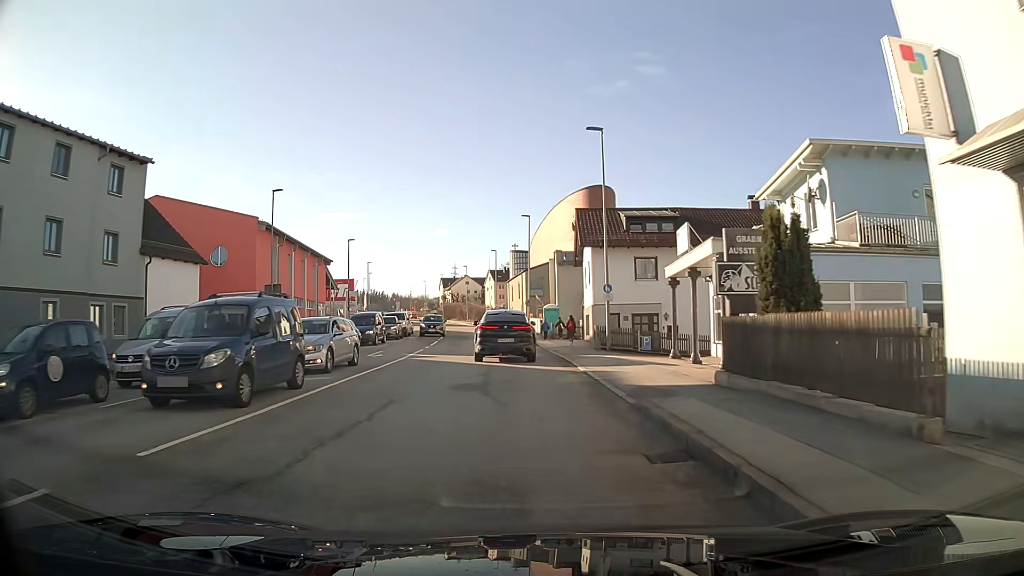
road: tertiary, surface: asphalt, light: Day
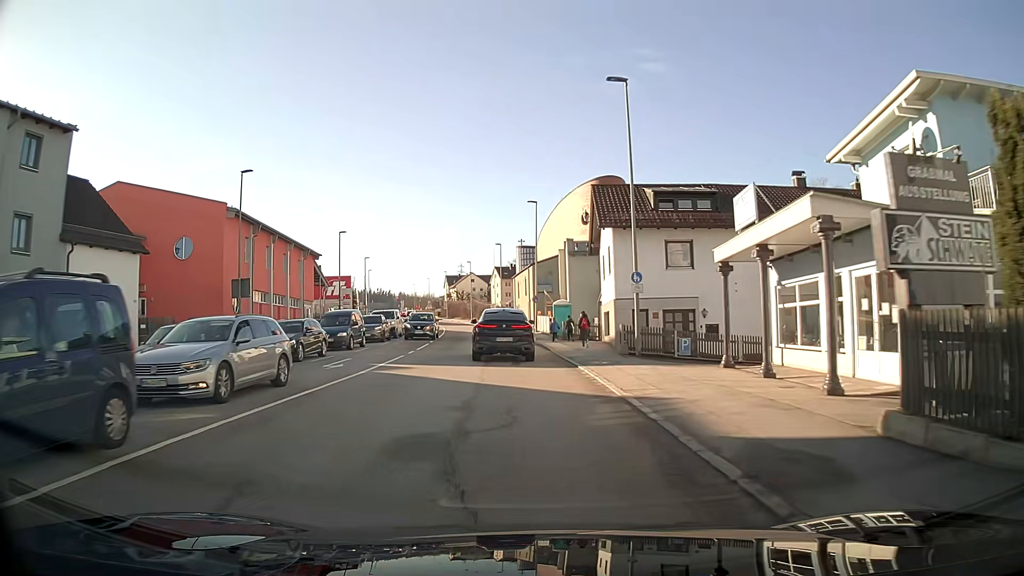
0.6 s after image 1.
(0.0, +6.4) m; -1°
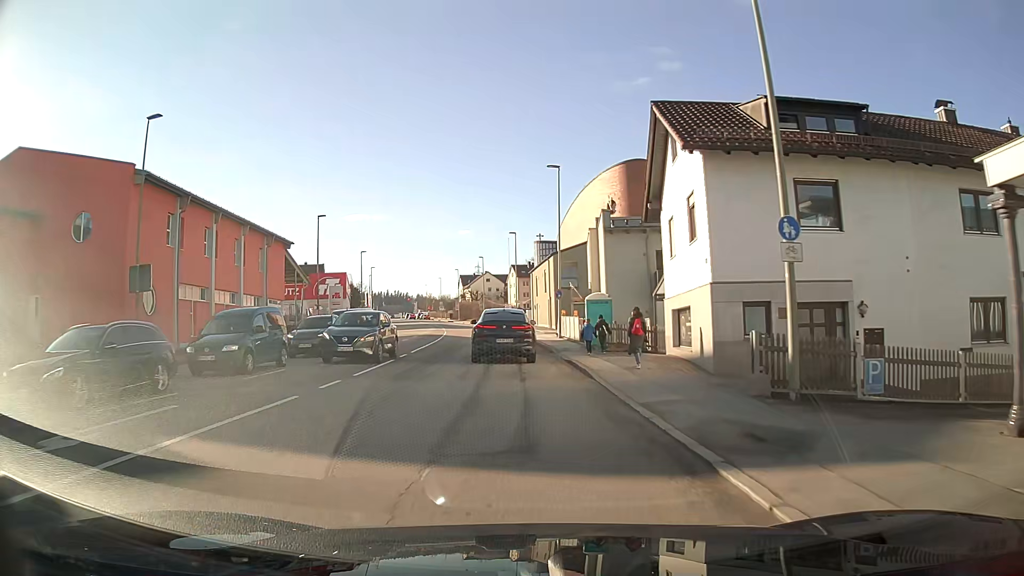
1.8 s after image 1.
(-0.2, +12.9) m; -1°
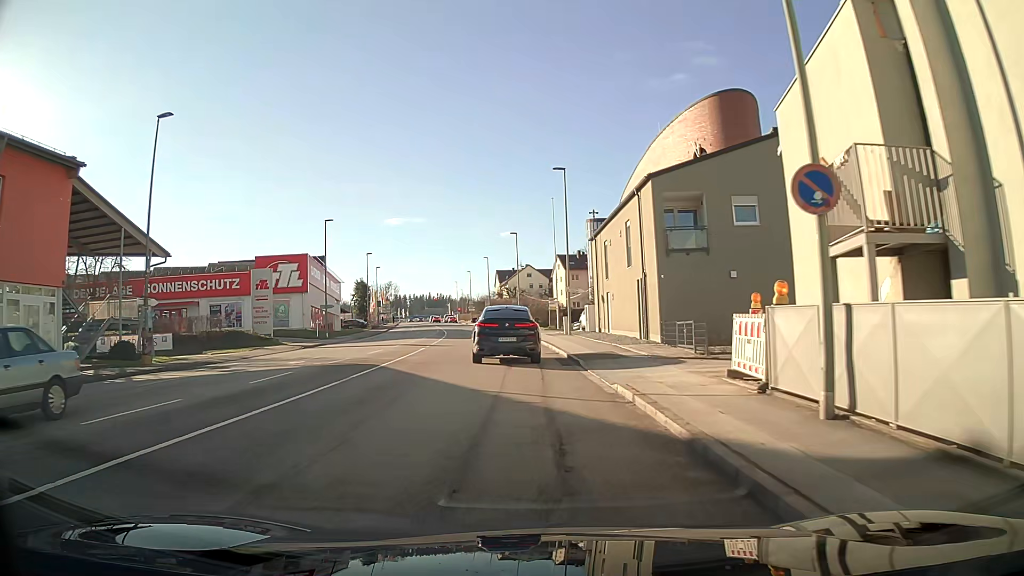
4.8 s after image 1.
(-1.1, +32.3) m; -4°
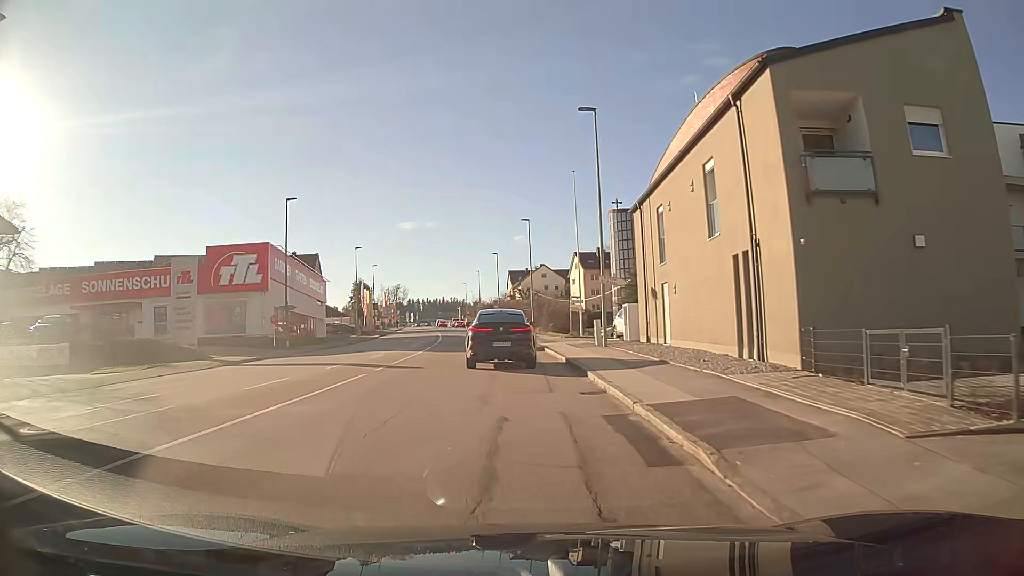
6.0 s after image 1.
(-0.1, +12.7) m; -1°
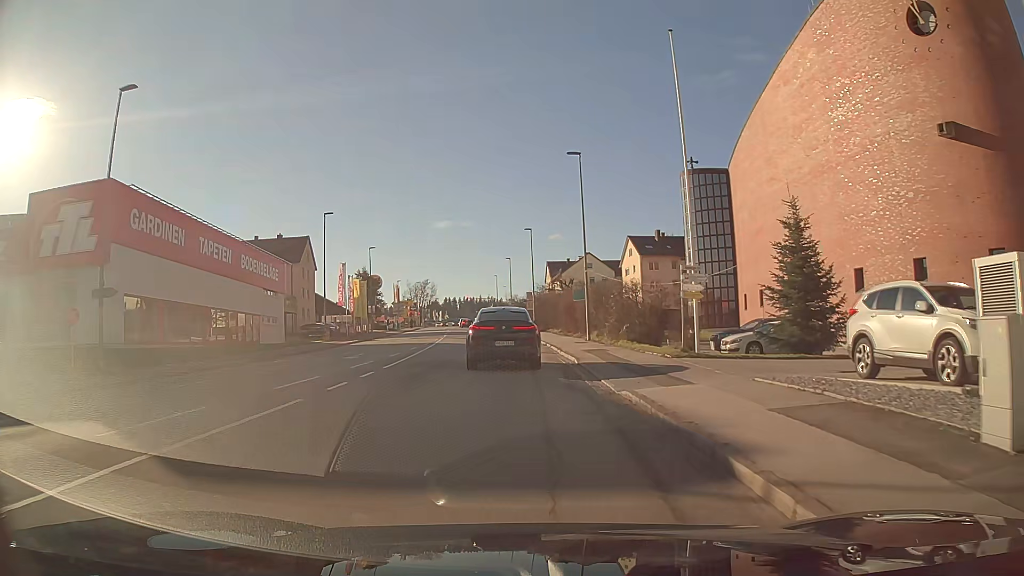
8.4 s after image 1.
(-0.7, +24.7) m; -3°
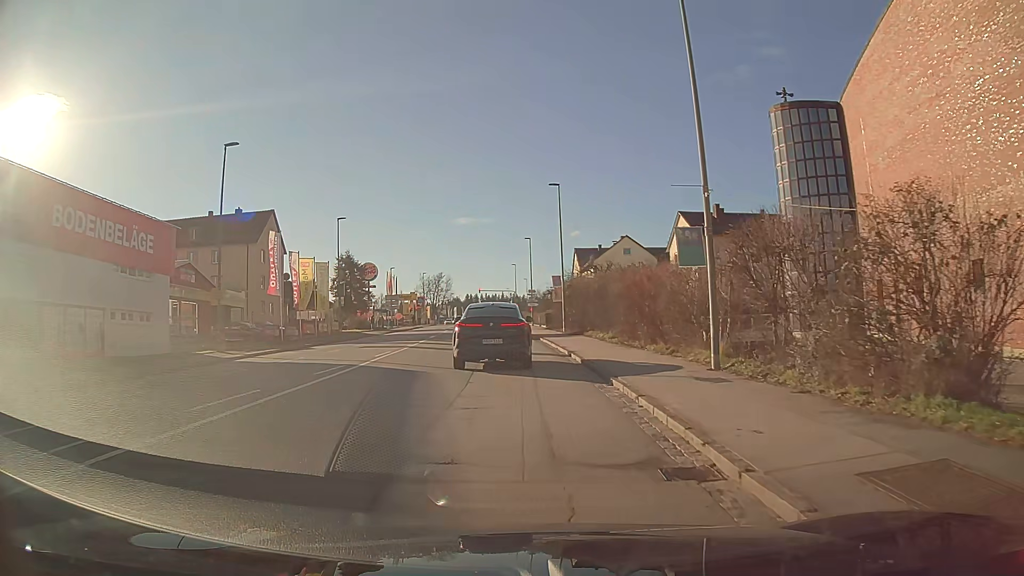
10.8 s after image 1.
(-0.4, +21.8) m; -2°
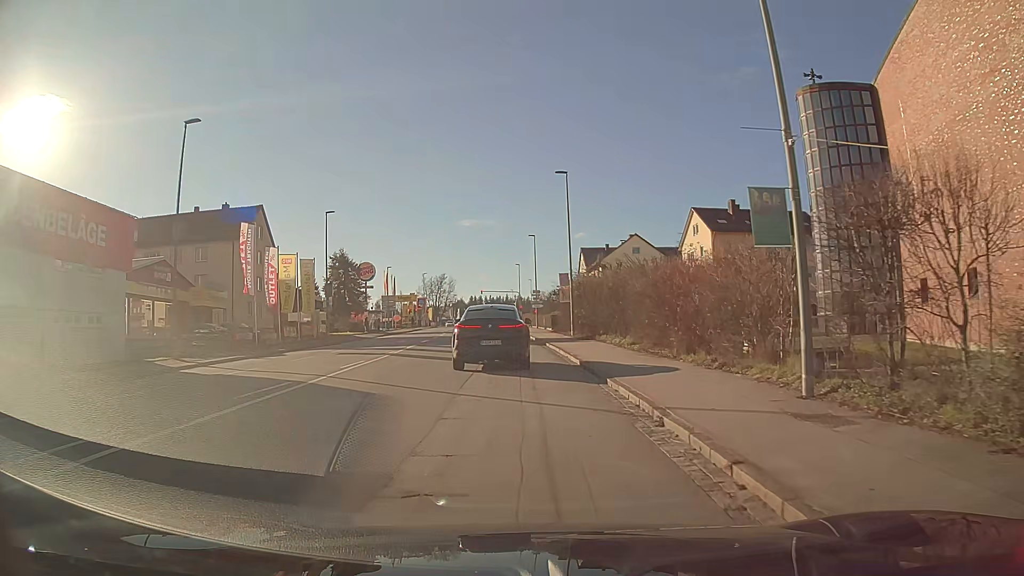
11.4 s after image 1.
(0.0, +4.8) m; 0°
